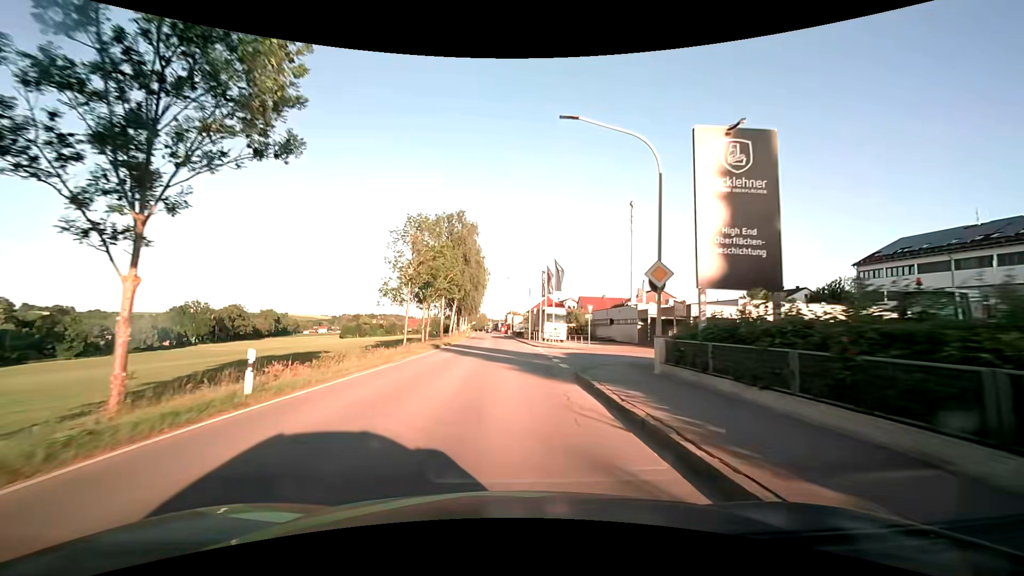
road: secondary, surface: asphalt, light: Day
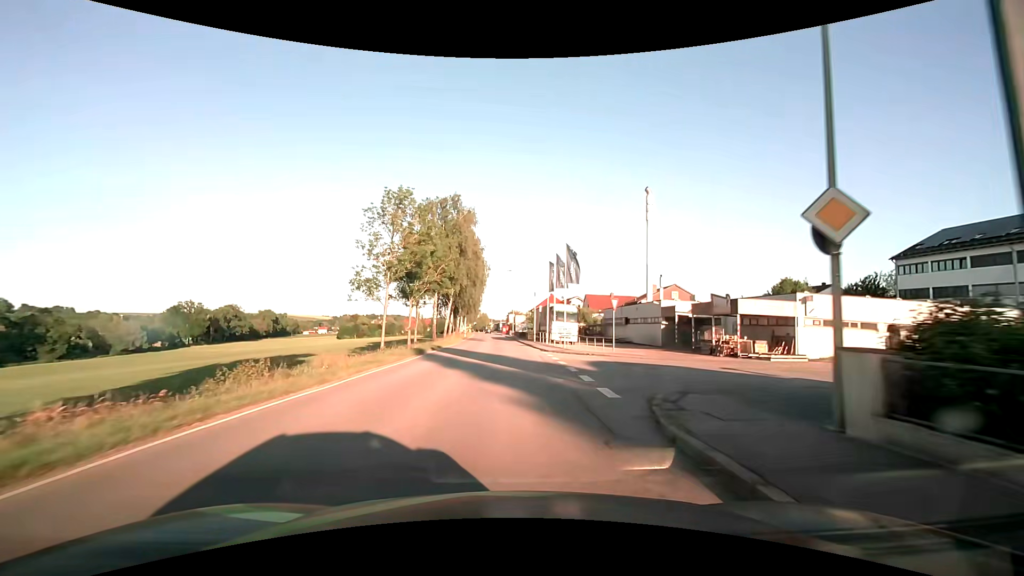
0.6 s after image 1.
(0.0, +7.7) m; 0°
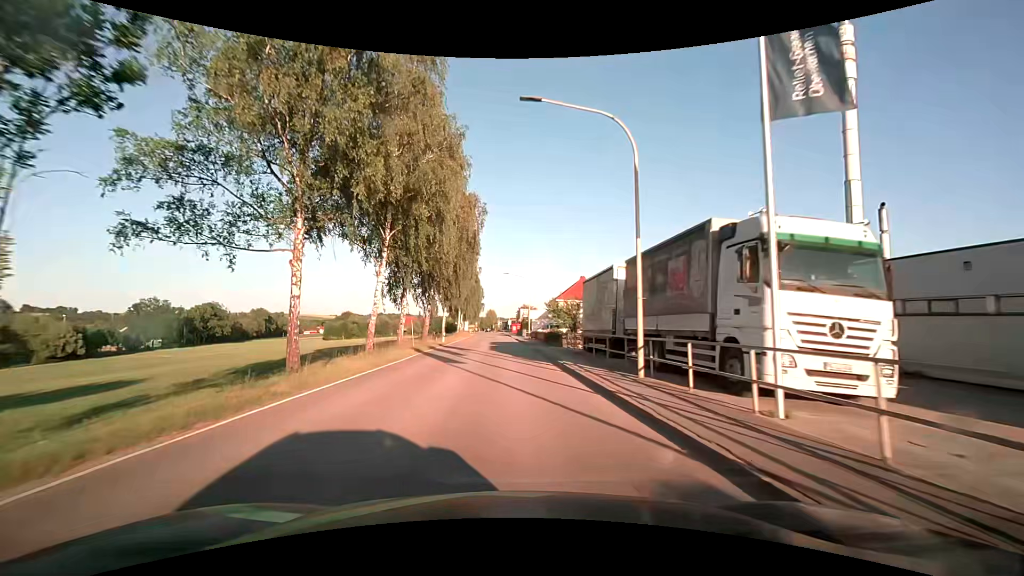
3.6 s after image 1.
(-0.3, +38.3) m; -1°
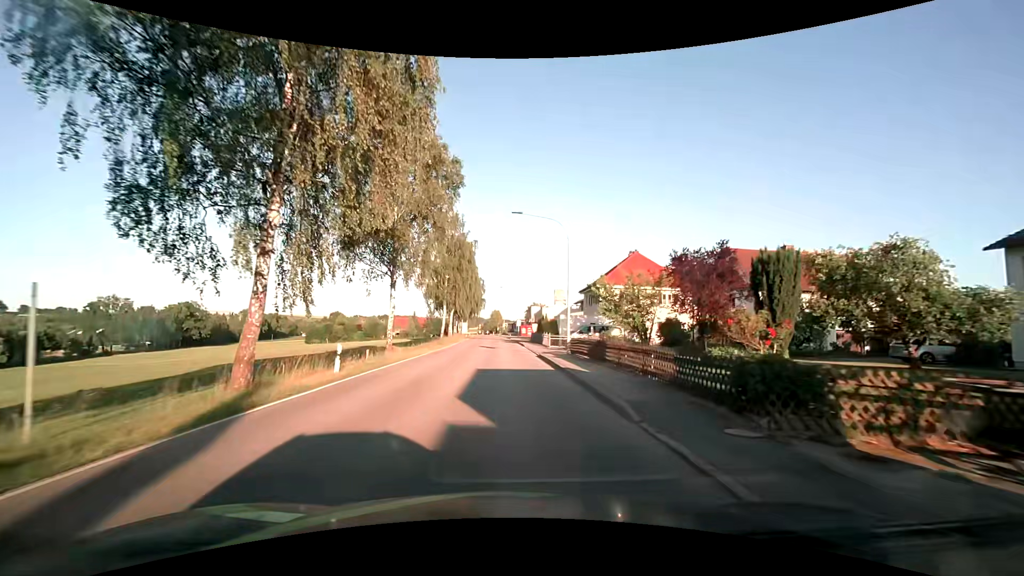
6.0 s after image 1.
(-0.2, +30.6) m; 0°
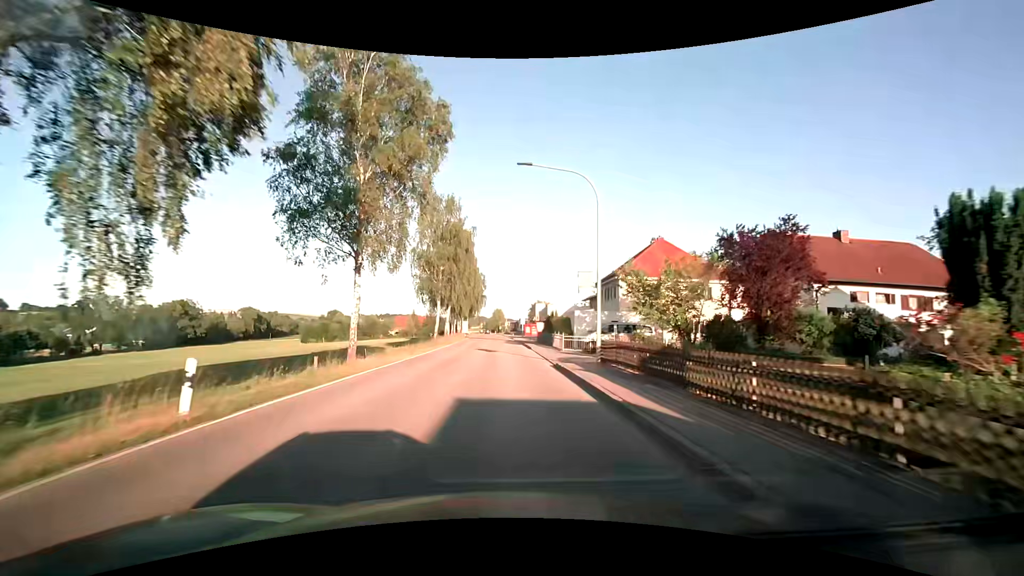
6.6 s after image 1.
(0.0, +7.6) m; 0°
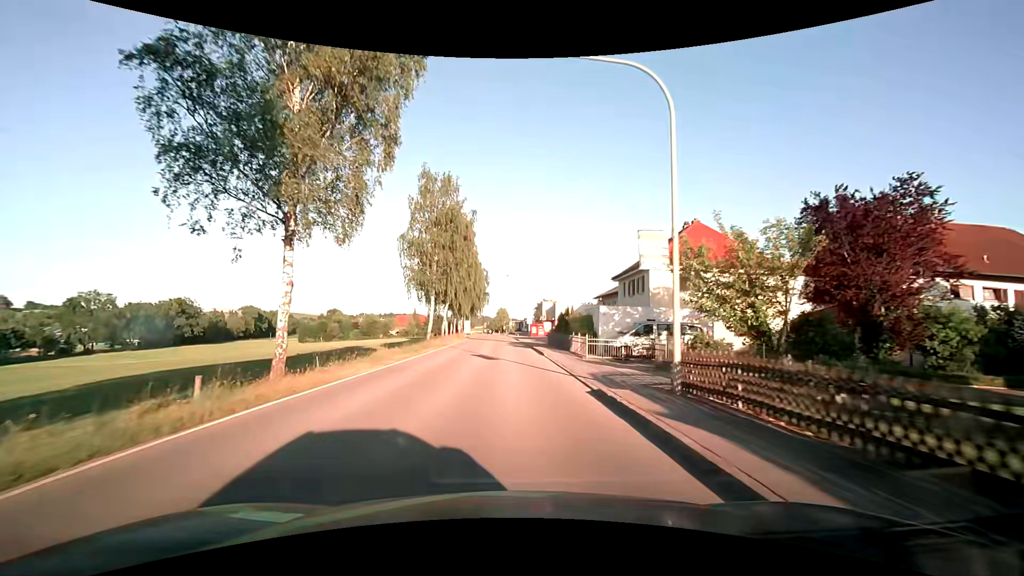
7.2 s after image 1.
(-0.1, +7.6) m; -1°
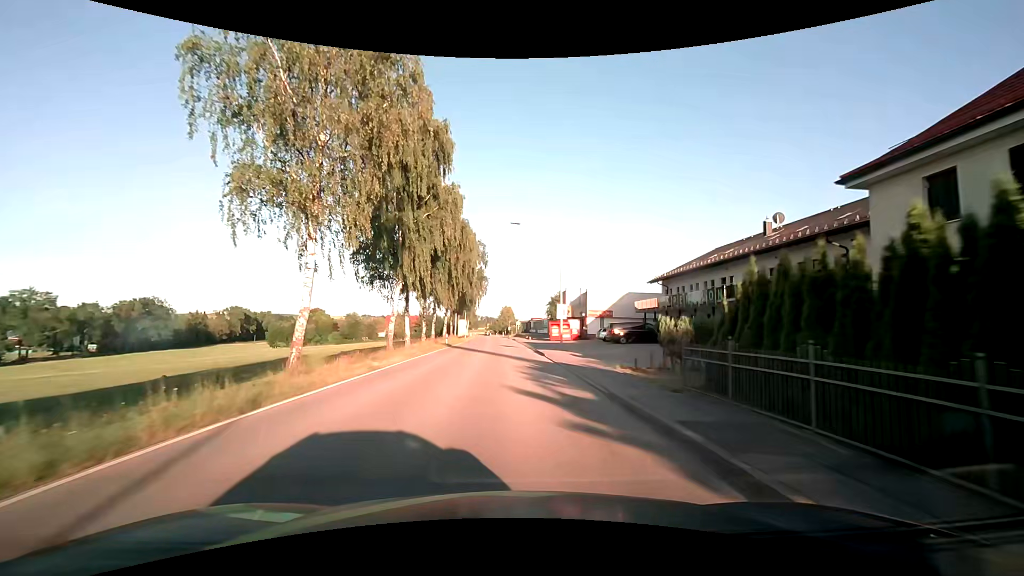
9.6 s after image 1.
(-0.2, +30.5) m; 0°
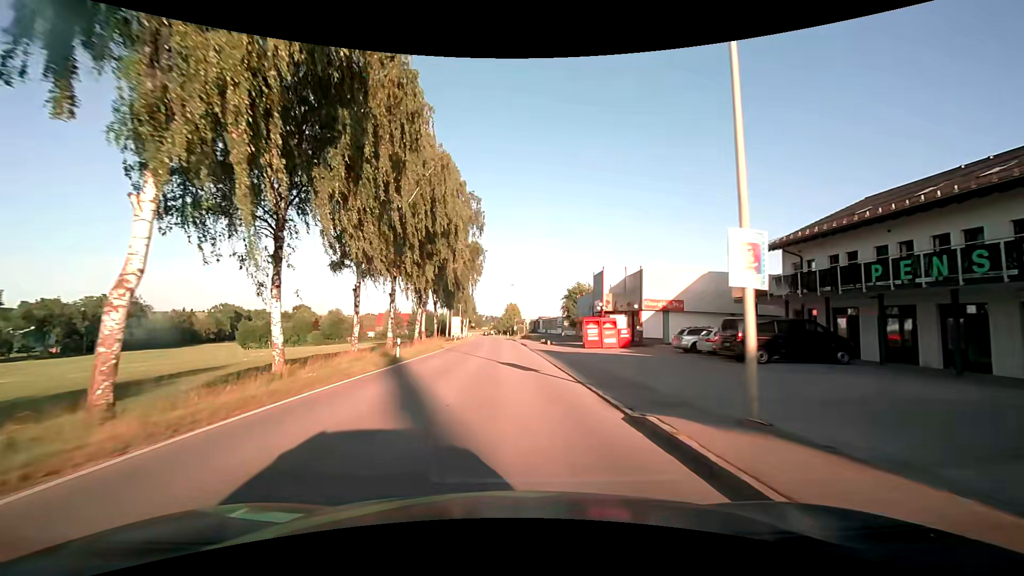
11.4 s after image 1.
(-0.1, +22.8) m; -1°
(0, +10) (0, +20) (0, +30) (0, +40) (0, +50) (-1, +60) (-1, +70) (-1, +80) (-1, +90) (-2, +100) m
